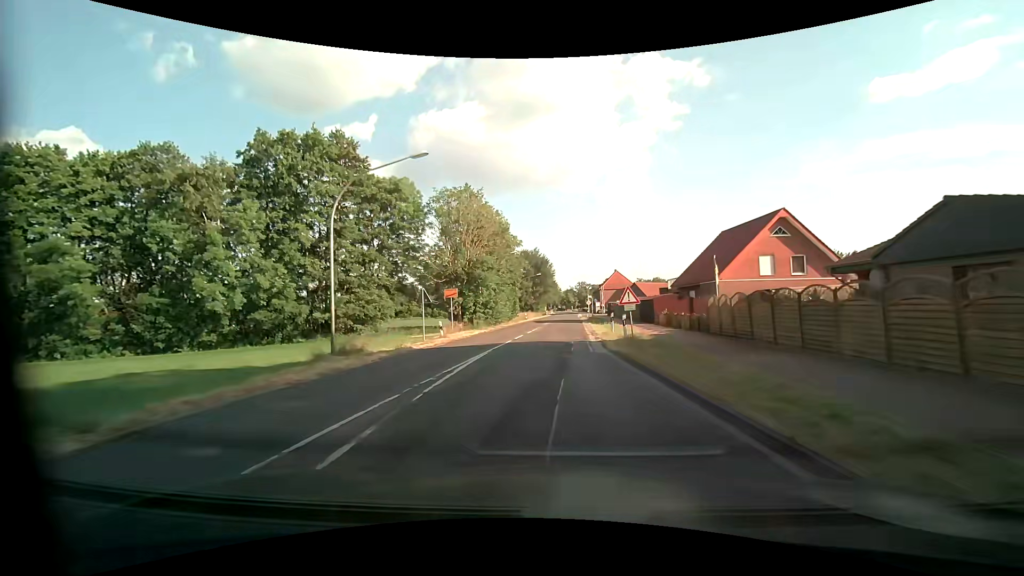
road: secondary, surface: asphalt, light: Day
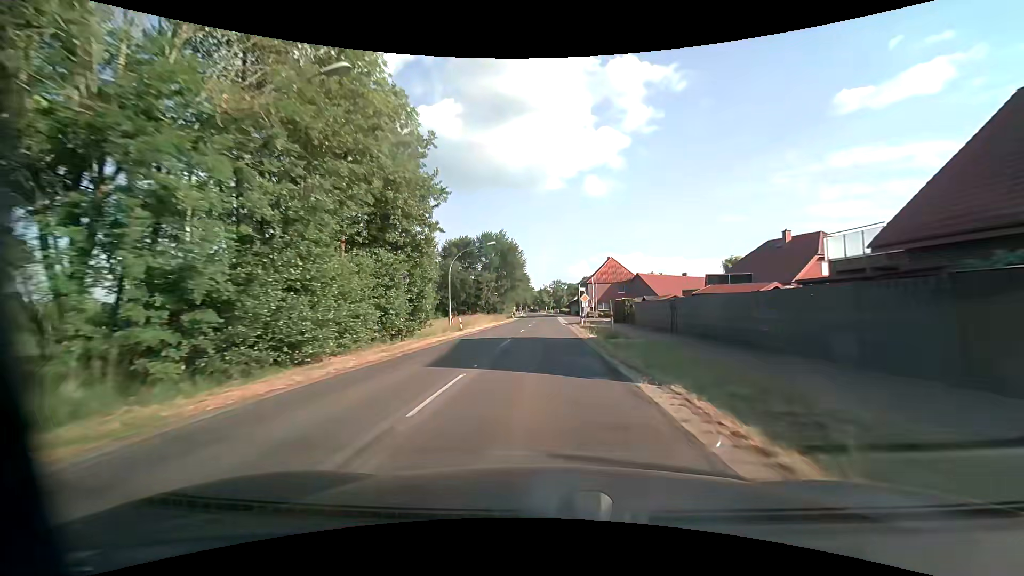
(+1.3, +38.1) m; +3°
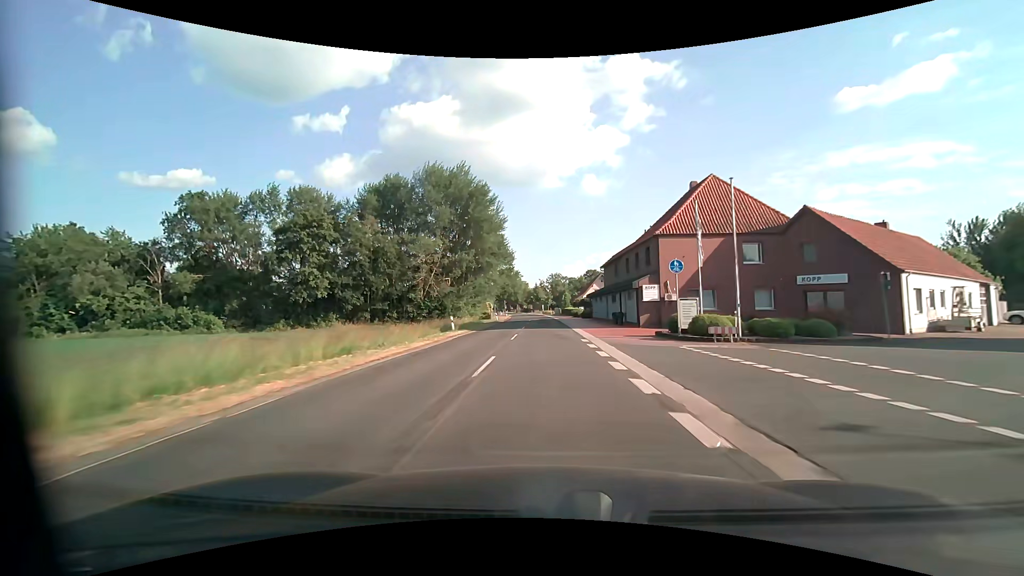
(+0.2, +56.9) m; 0°
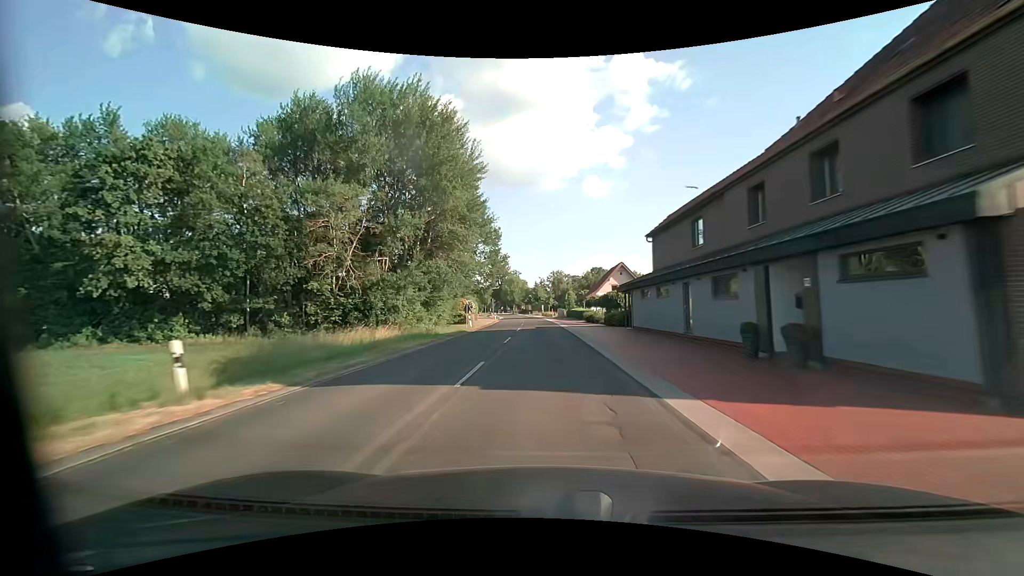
(0.0, +25.5) m; 0°
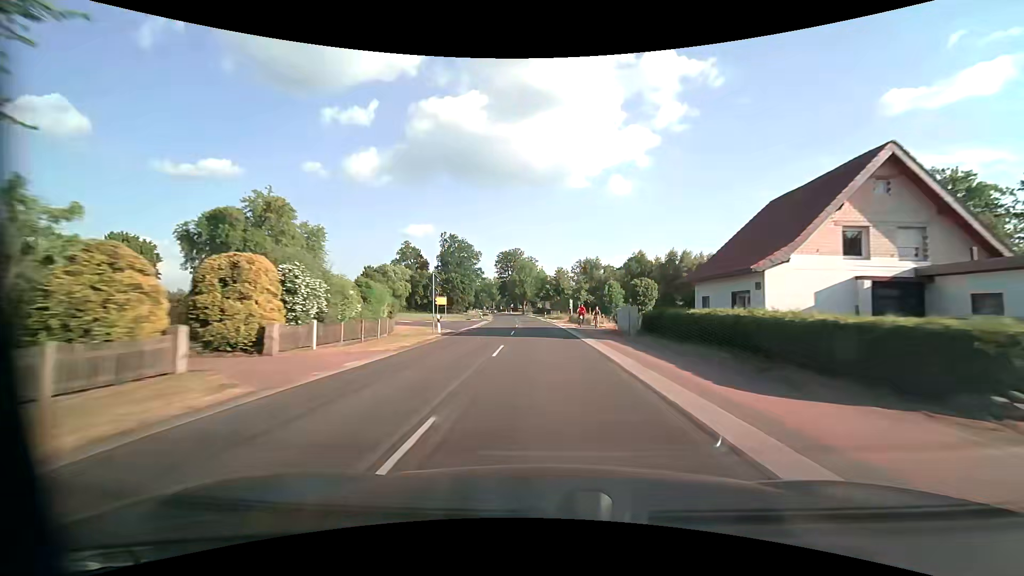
(-1.2, +55.2) m; -2°
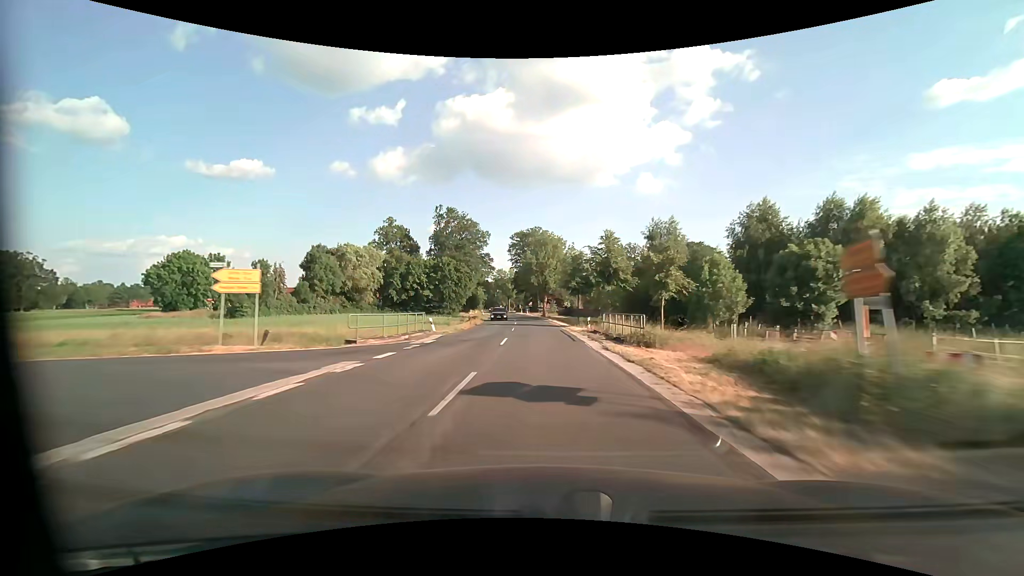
(-0.9, +44.4) m; -3°
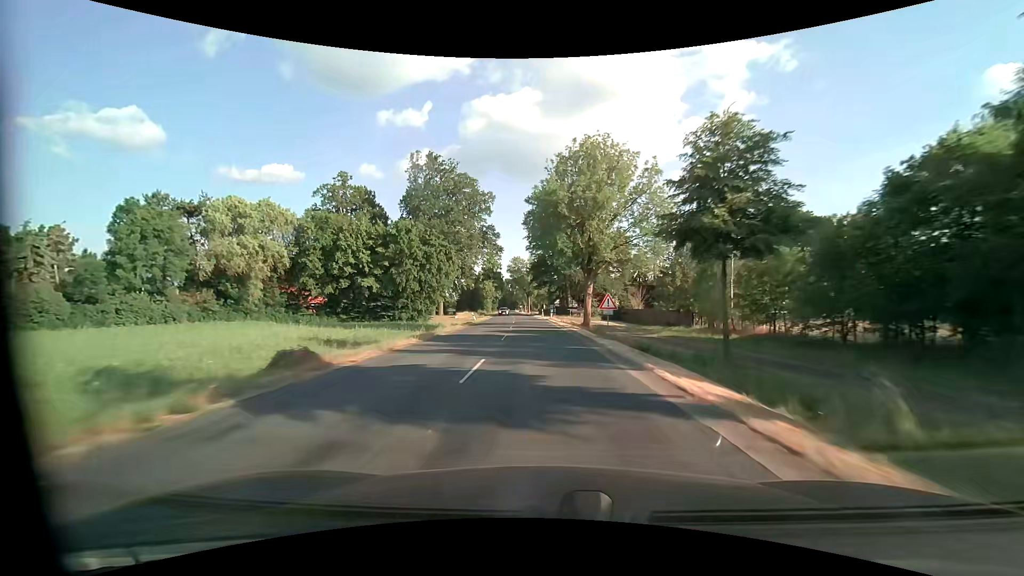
(-1.2, +45.5) m; -3°
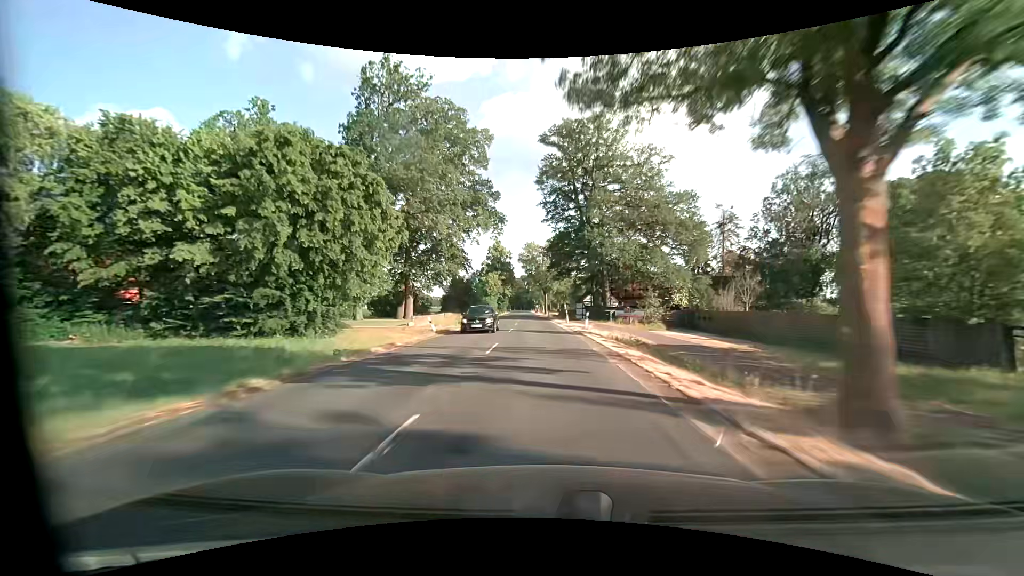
(-0.6, +30.8) m; -2°
(0, +10) (0, +20) (0, +30) (-1, +40) (-1, +50) (-2, +60) (-2, +70) (-2, +80) (-3, +90) (-3, +100) m
